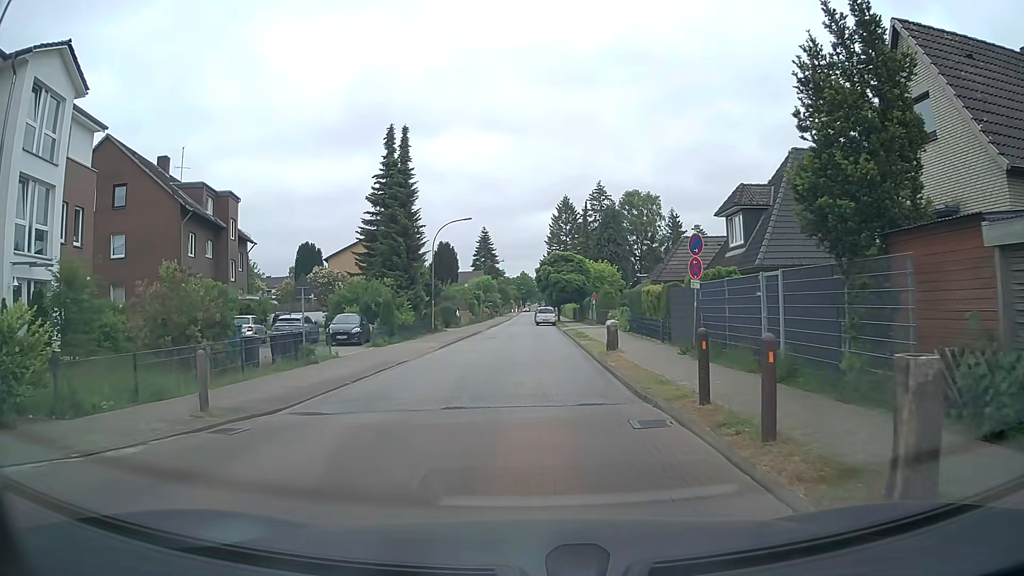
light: Day
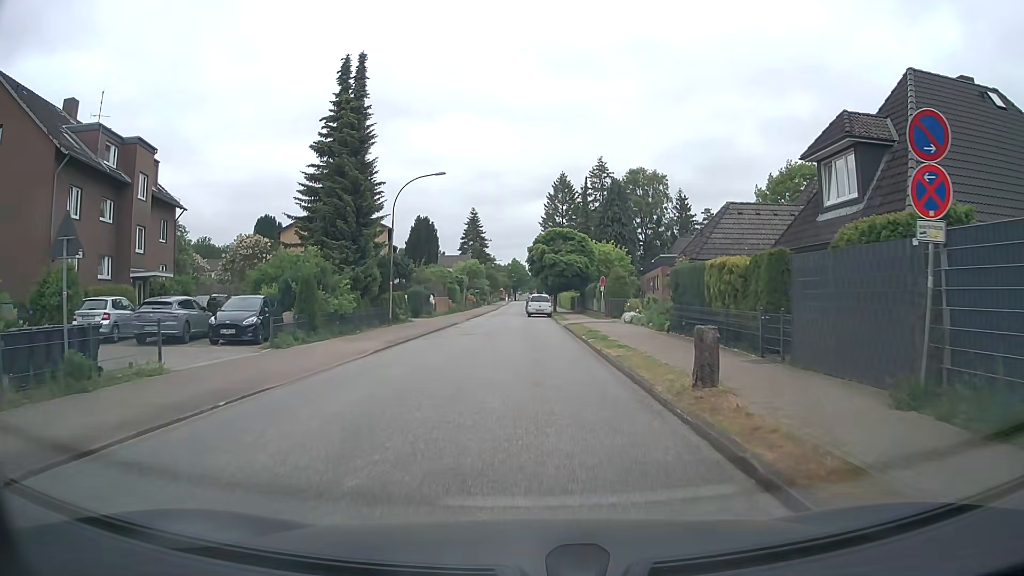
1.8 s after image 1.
(+0.1, +11.4) m; -1°
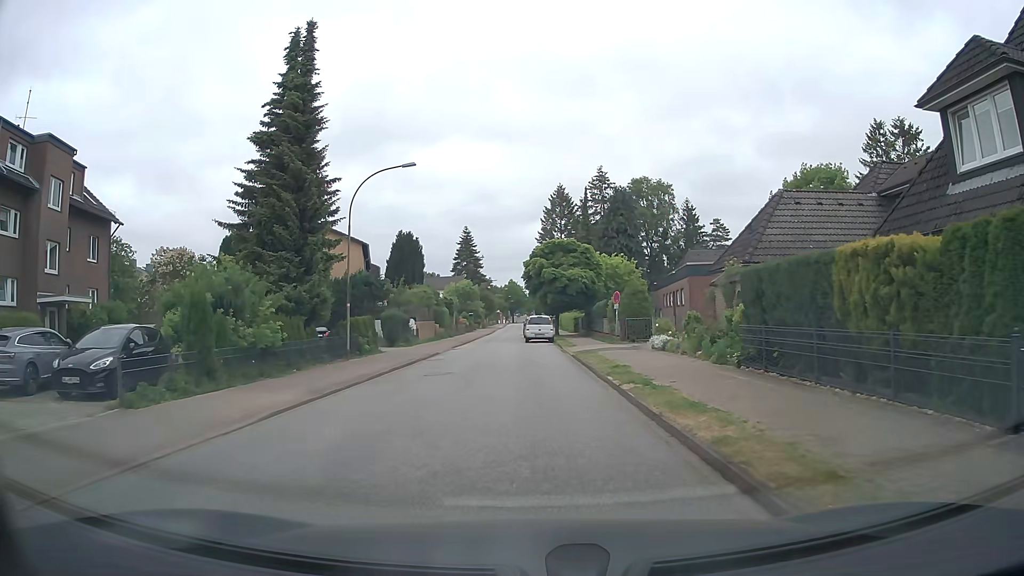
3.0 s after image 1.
(+0.3, +7.8) m; +3°
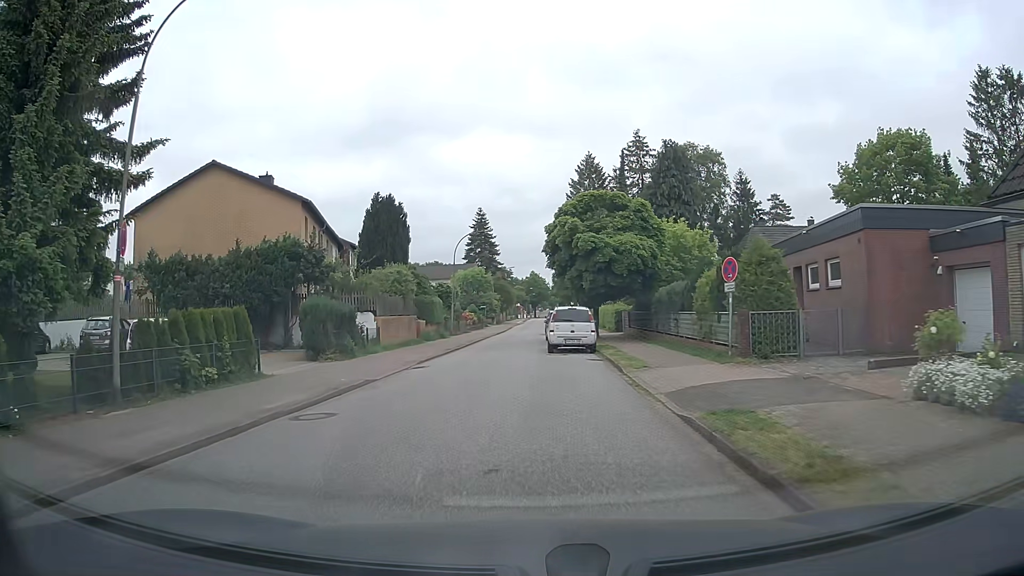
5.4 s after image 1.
(-0.2, +16.8) m; -2°
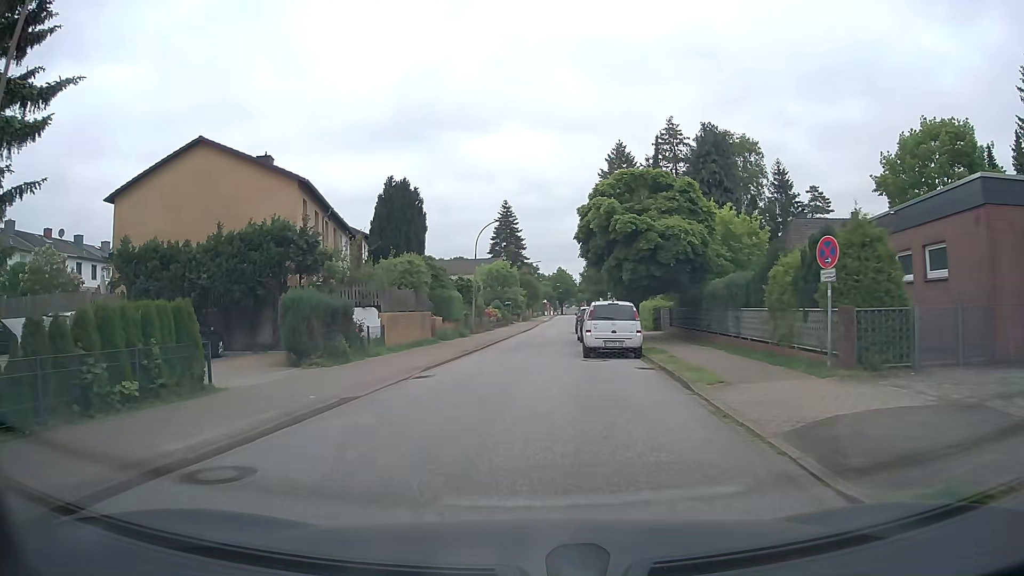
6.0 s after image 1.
(-0.1, +4.3) m; -2°
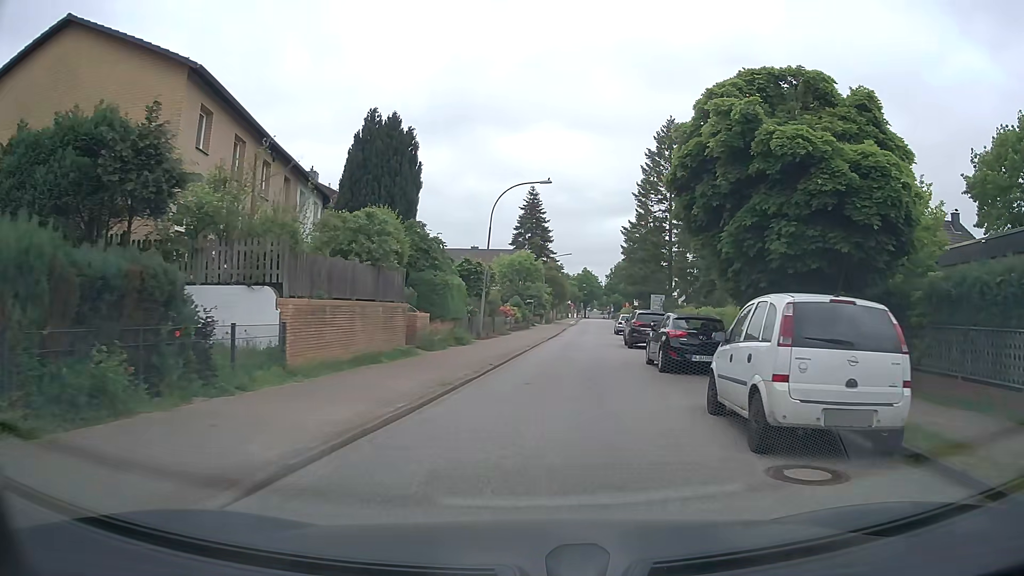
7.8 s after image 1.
(-0.7, +12.9) m; -3°
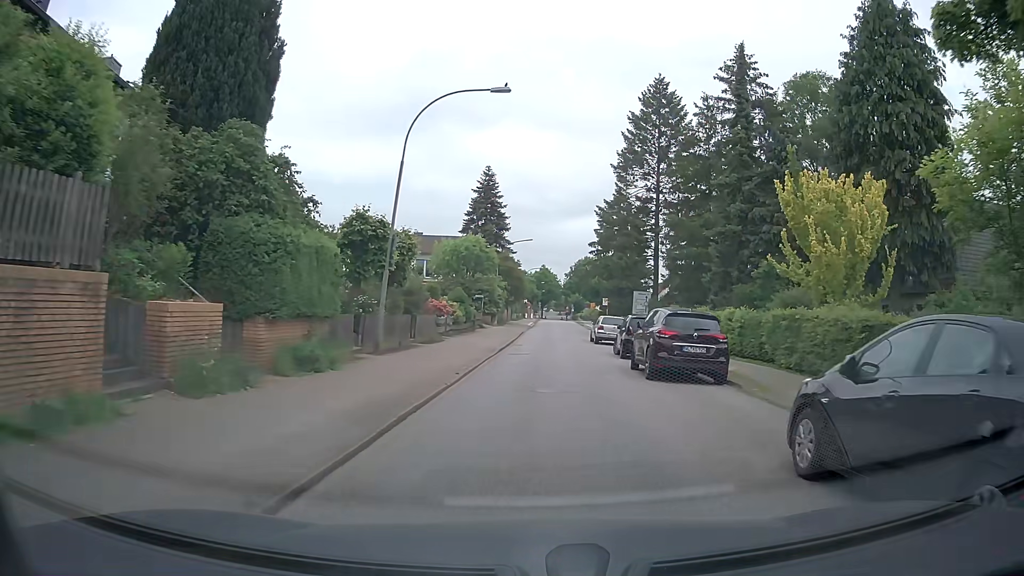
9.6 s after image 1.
(+0.4, +13.6) m; +1°
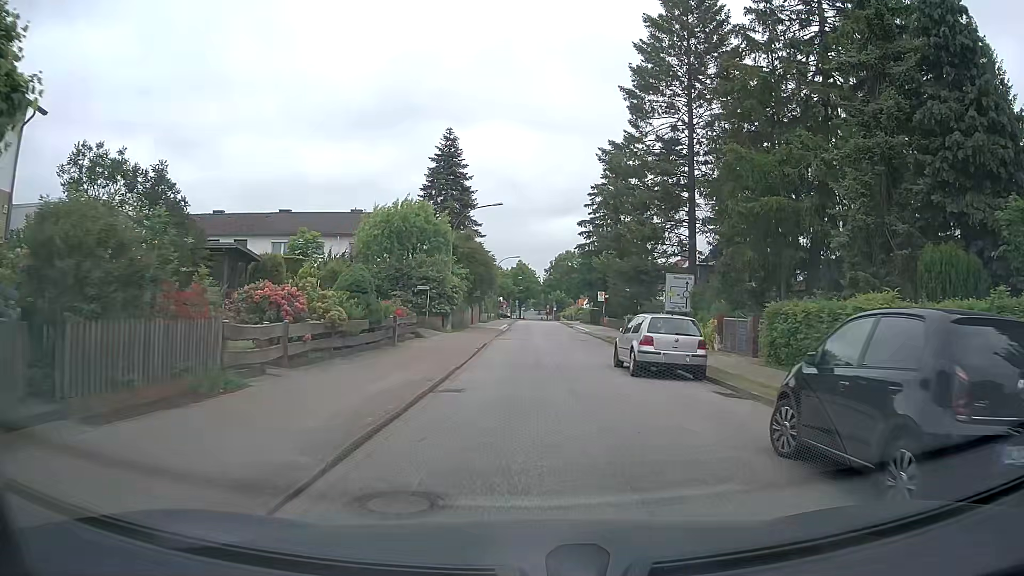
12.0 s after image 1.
(+1.4, +18.6) m; +5°
